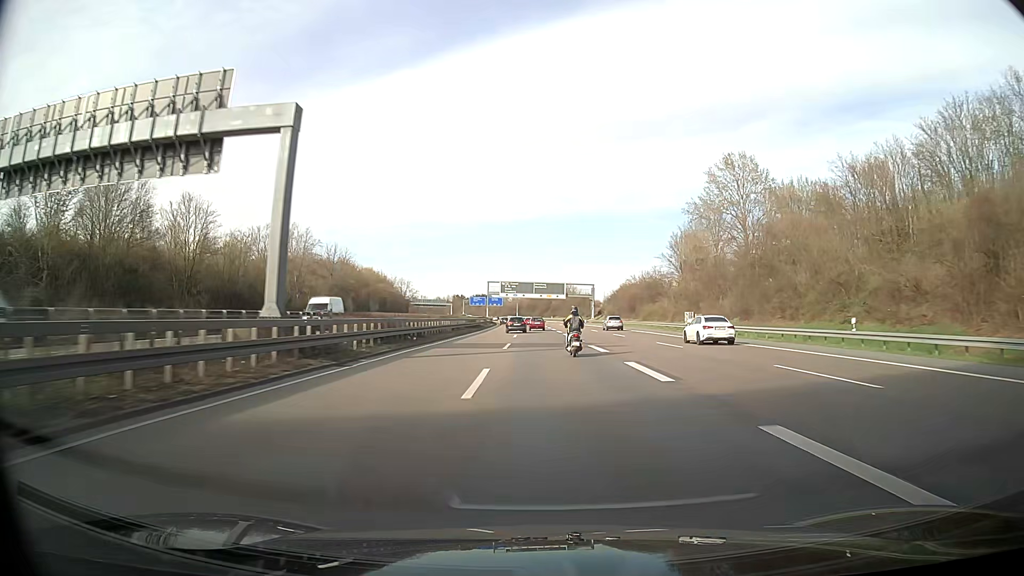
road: motorway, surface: asphalt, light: Day
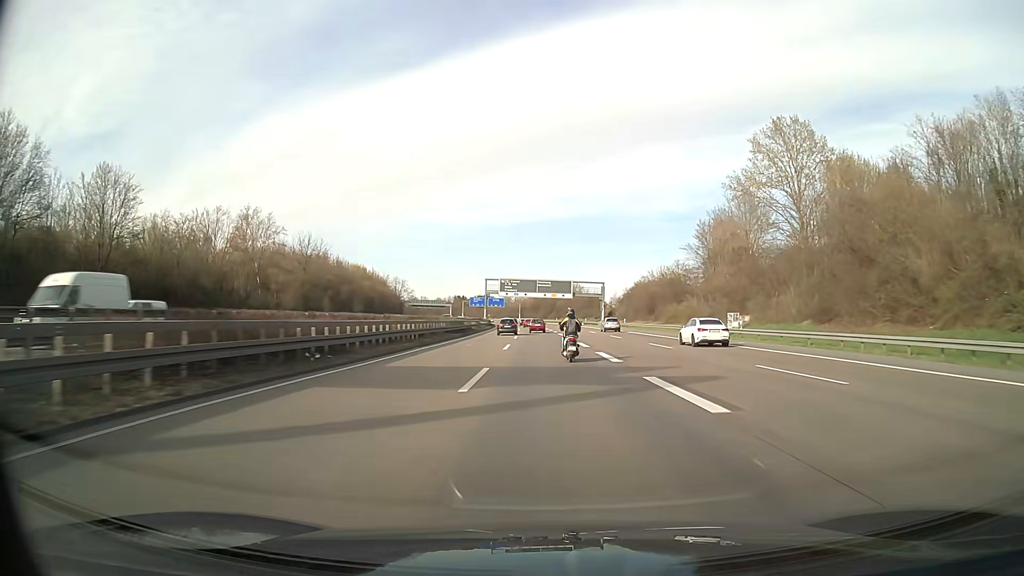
(-0.1, +16.5) m; -2°
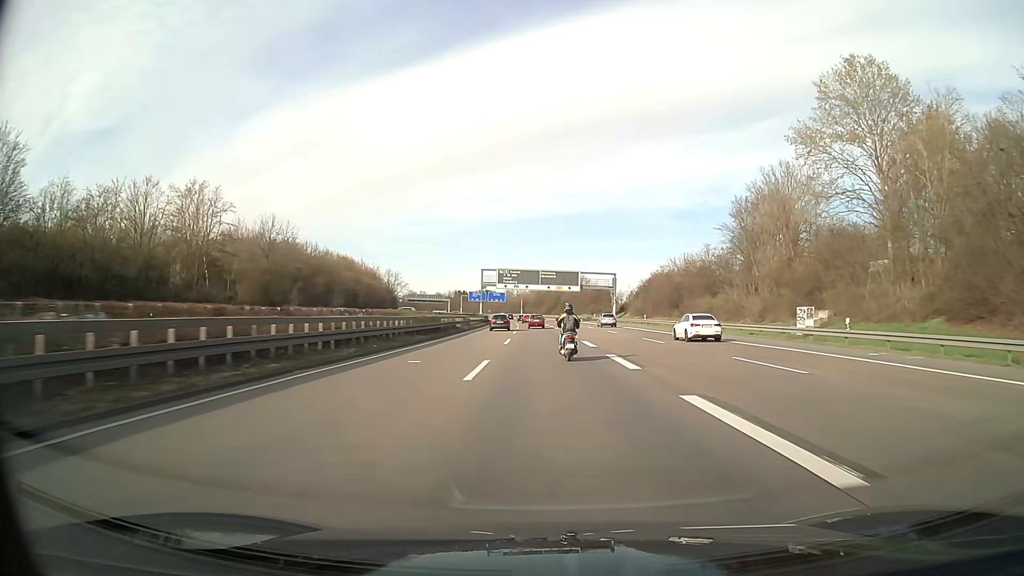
(0.0, +16.4) m; 0°
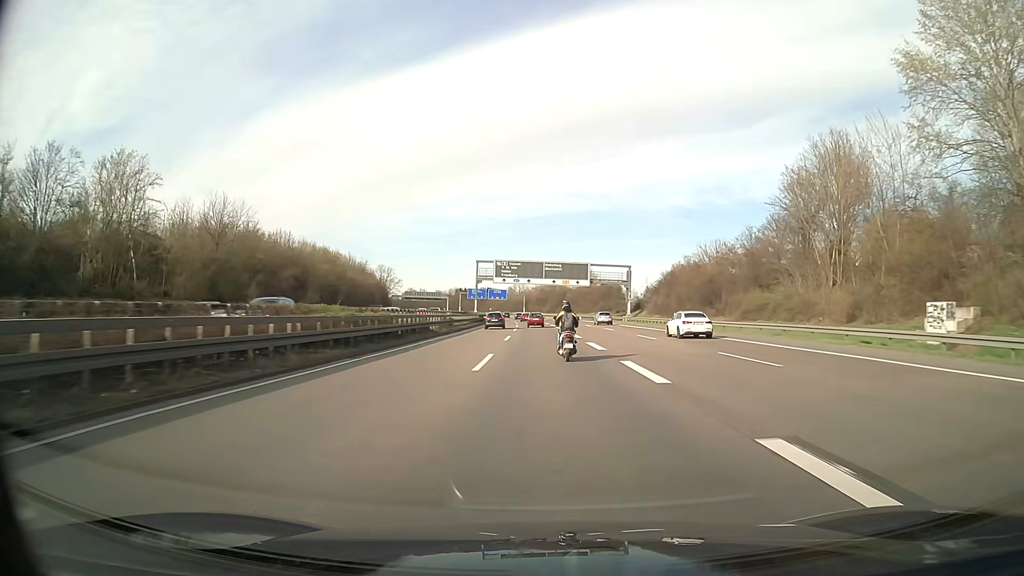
(-0.1, +16.1) m; 0°
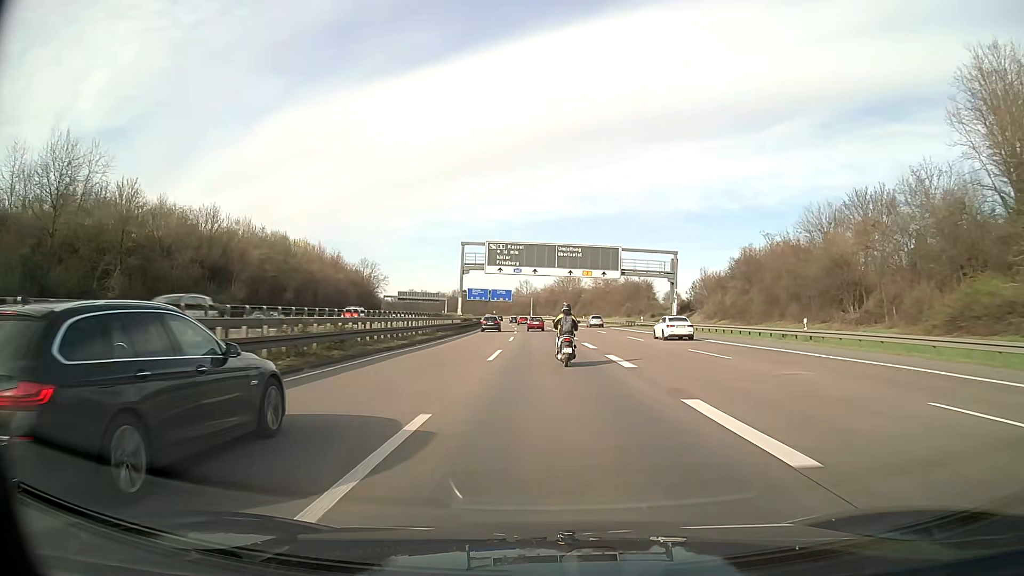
(-0.2, +31.1) m; -1°
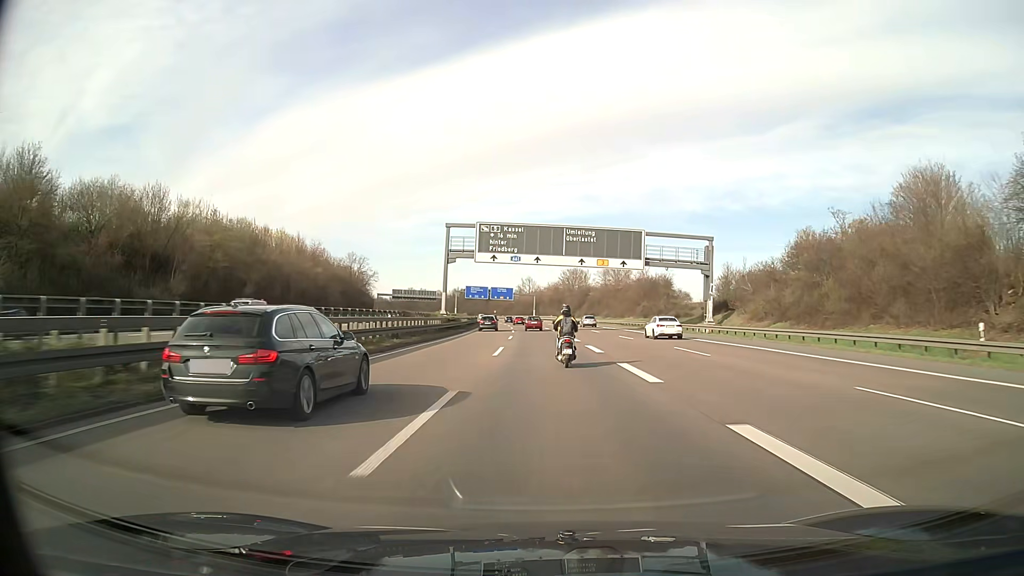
(0.0, +15.2) m; 0°
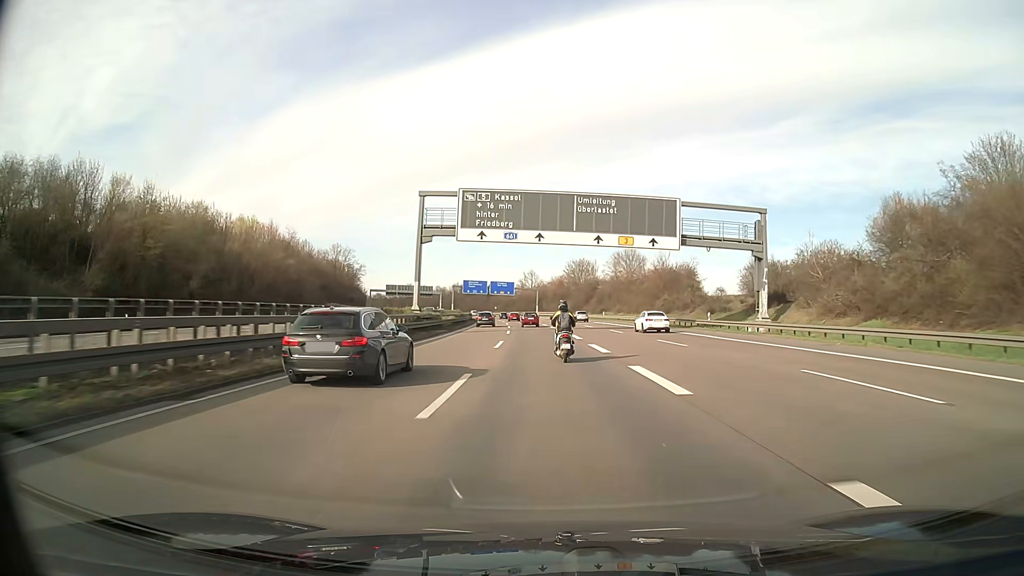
(0.0, +15.0) m; 0°
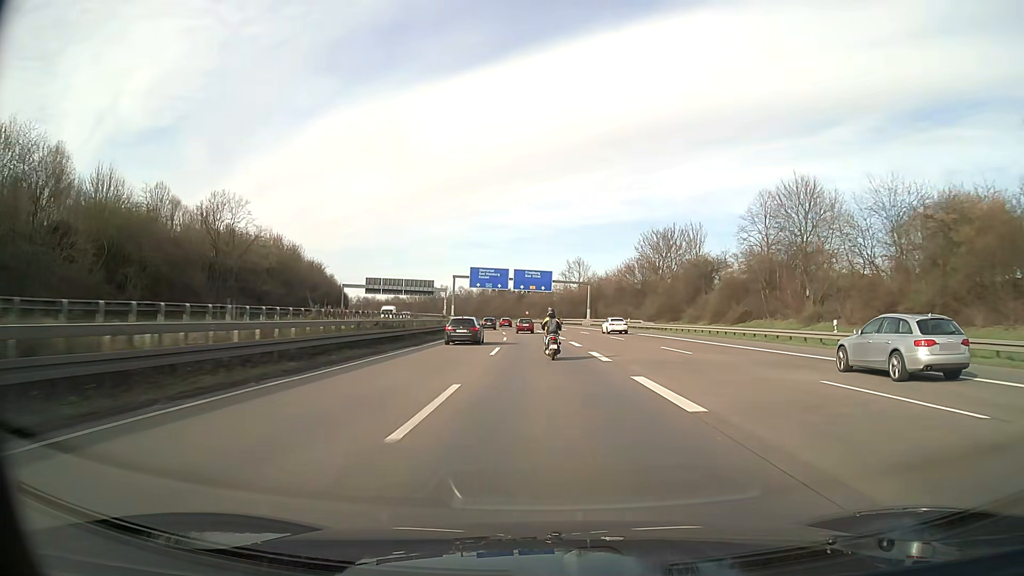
(-2.0, +73.3) m; -4°
(0, +10) (0, +20) (0, +30) (-1, +40) (-1, +50) (-2, +60) (-2, +70) (-3, +80) (-4, +90) (-5, +100) m
